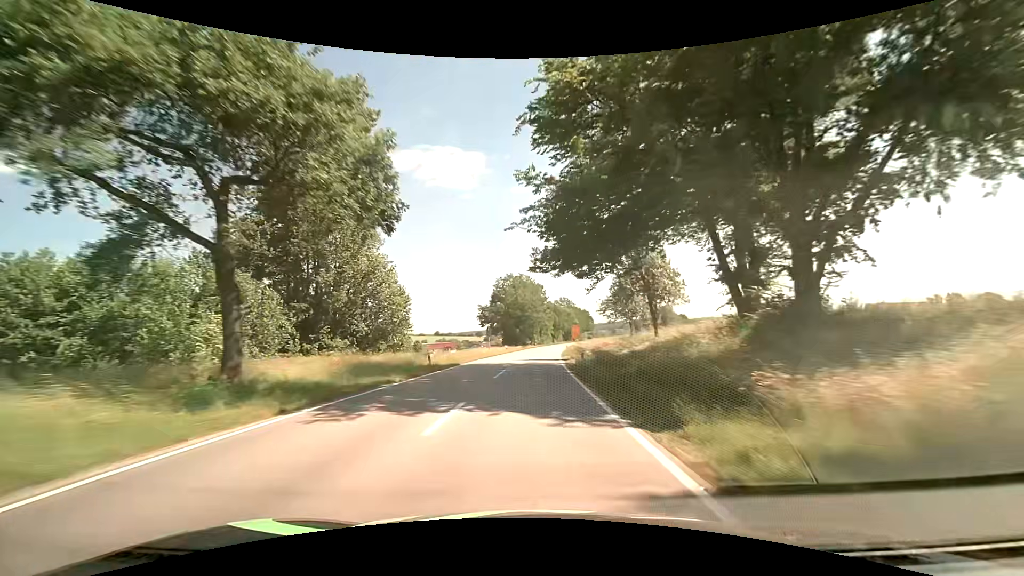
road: secondary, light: Day
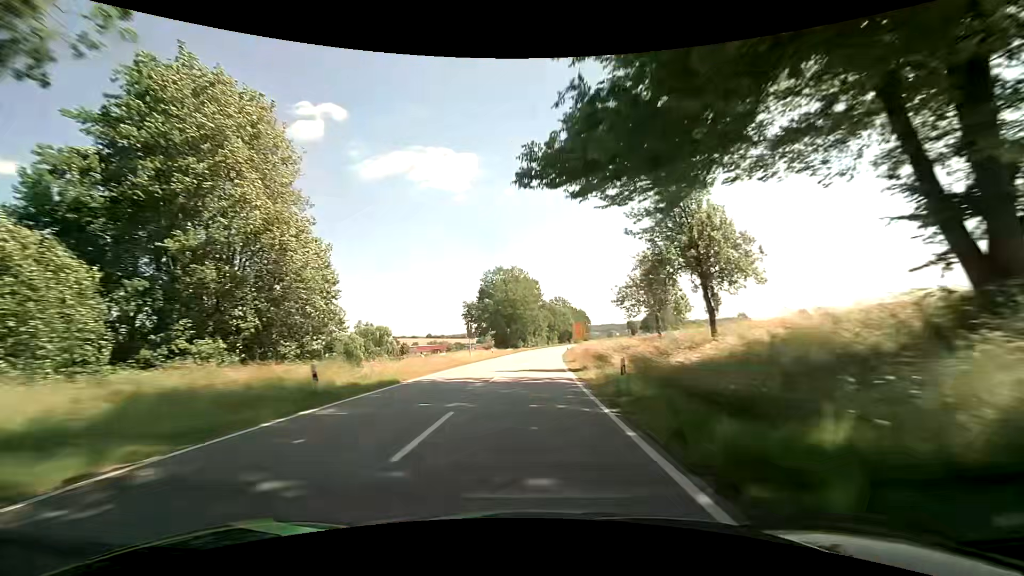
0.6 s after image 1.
(+0.1, +13.3) m; +2°
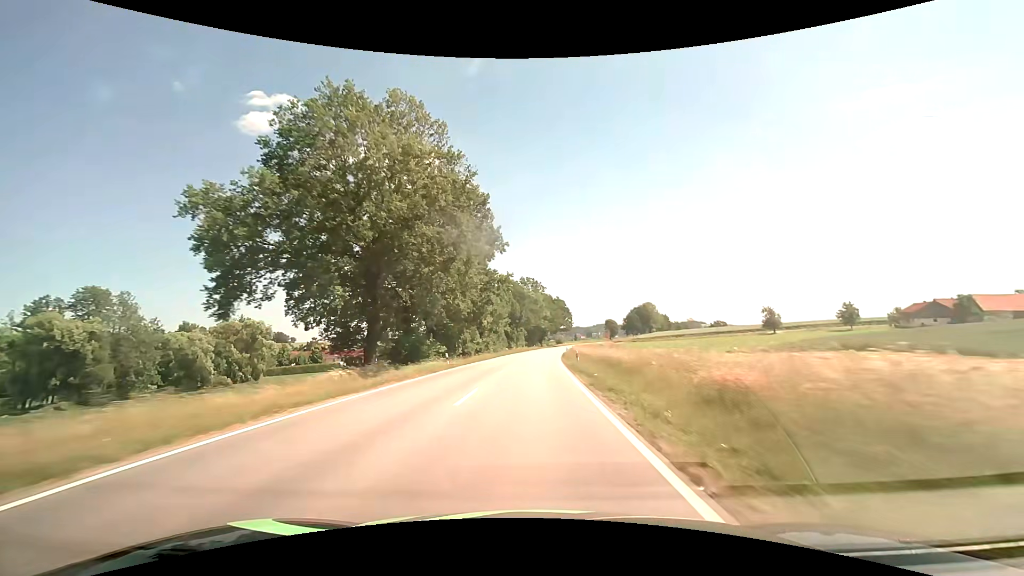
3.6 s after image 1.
(+1.8, +66.4) m; +3°
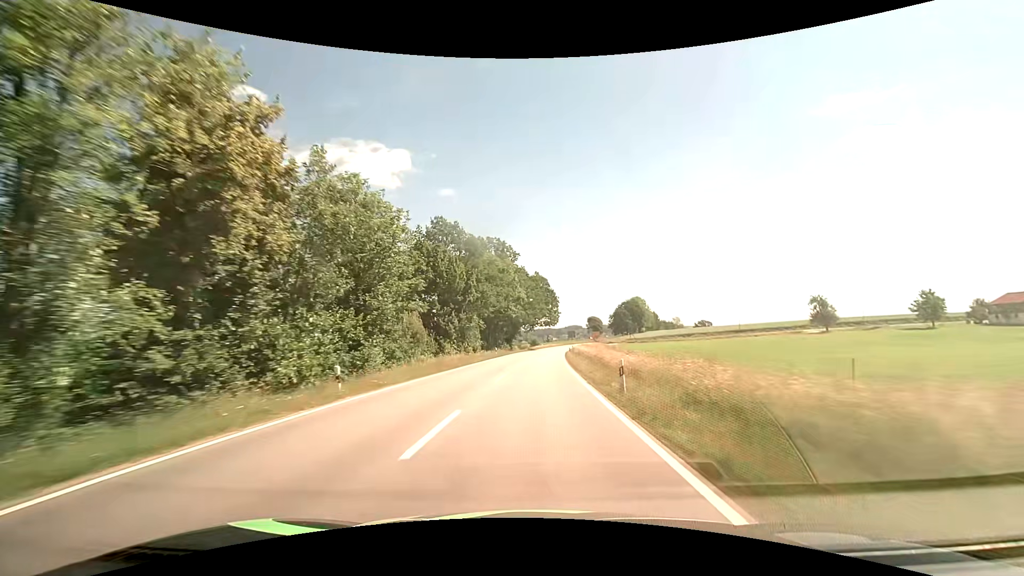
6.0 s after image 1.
(+1.3, +52.9) m; +3°
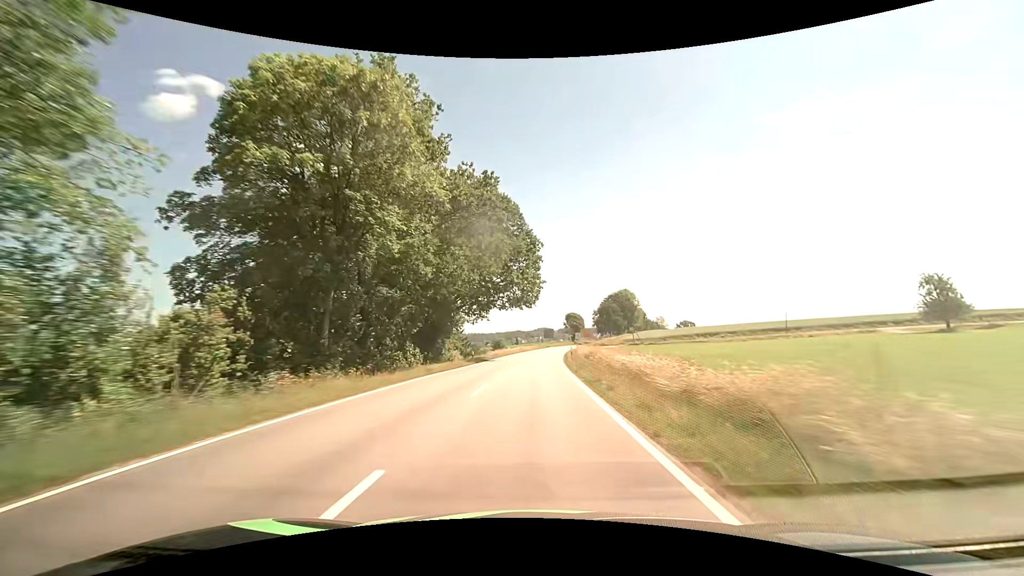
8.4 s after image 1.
(+1.8, +52.5) m; +4°
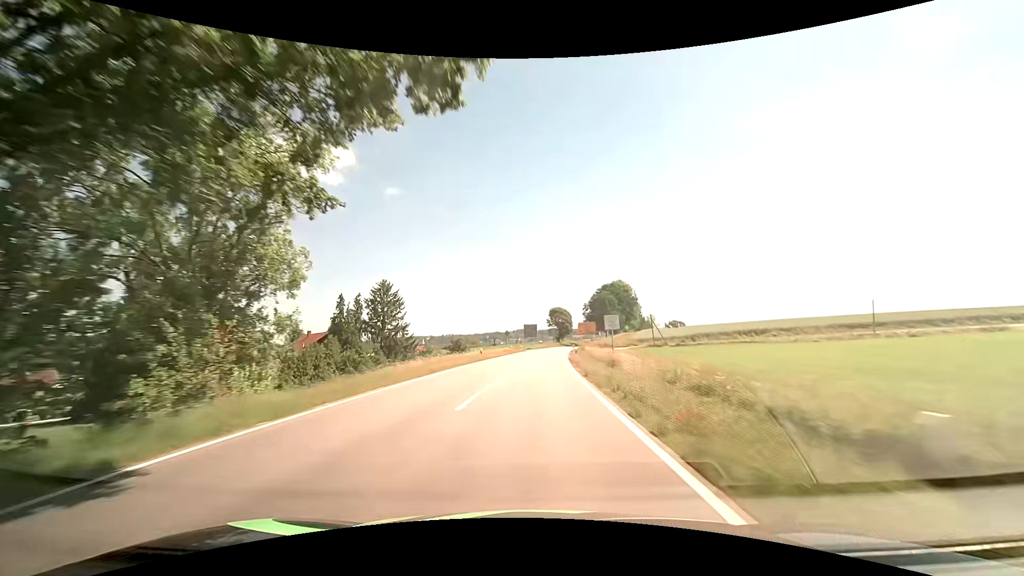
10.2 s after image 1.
(+0.9, +38.9) m; +3°
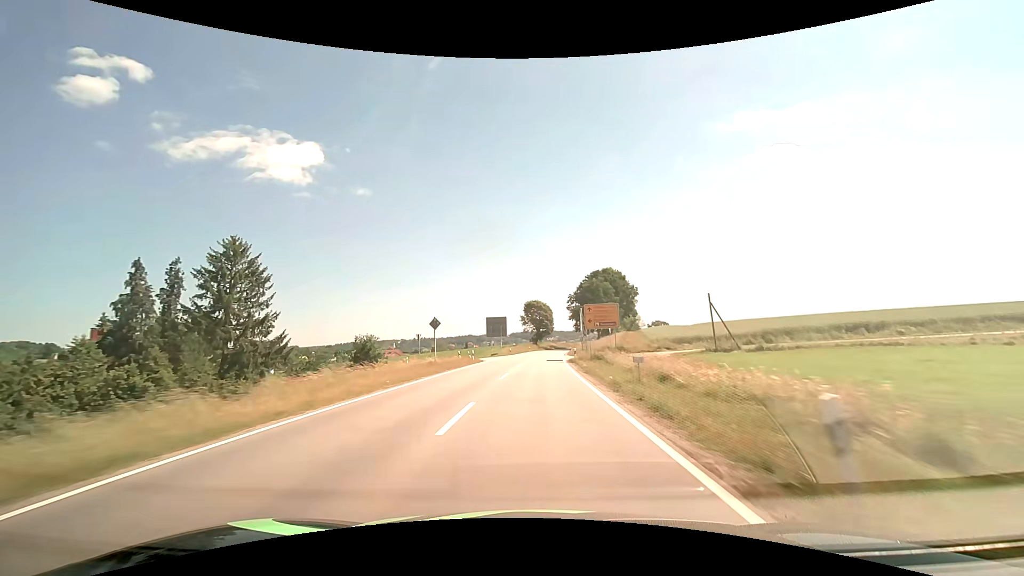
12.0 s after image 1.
(+0.9, +38.4) m; +3°
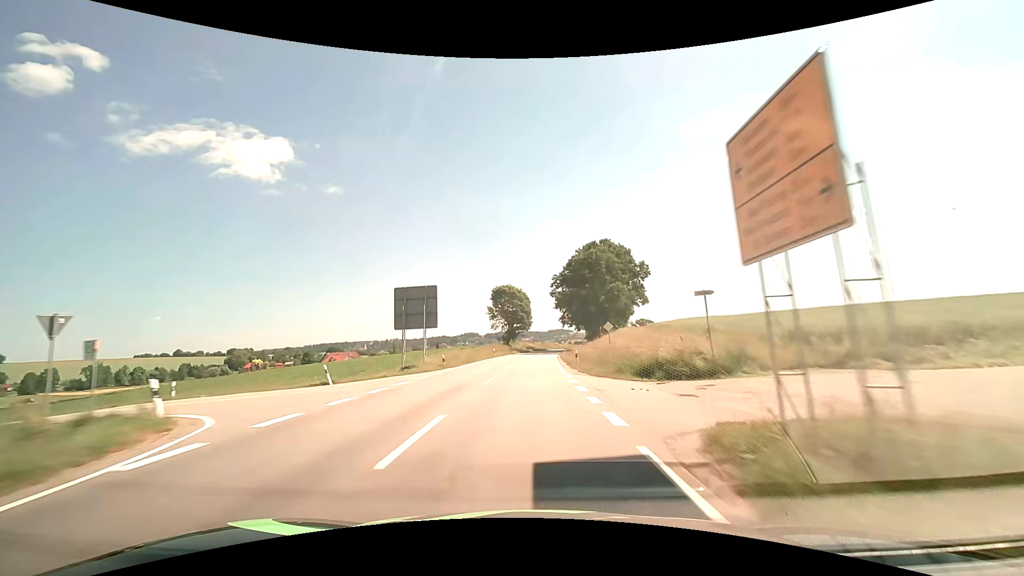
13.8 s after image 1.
(+1.0, +37.8) m; +3°
(0, +10) (0, +20) (0, +30) (+1, +40) (+1, +50) (+2, +60) (+2, +70) (+3, +80) (+4, +90) (+5, +100) m
